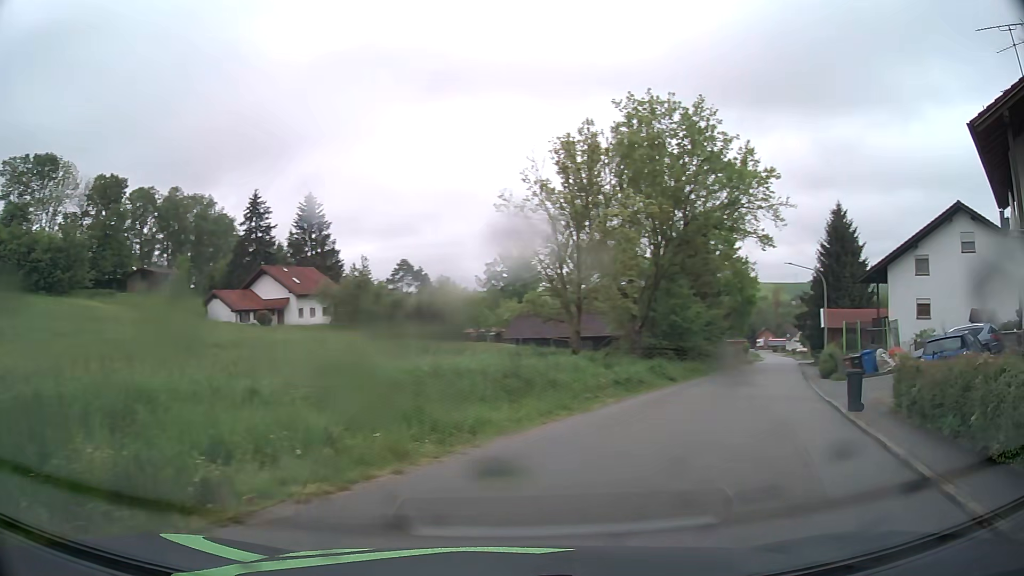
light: Day
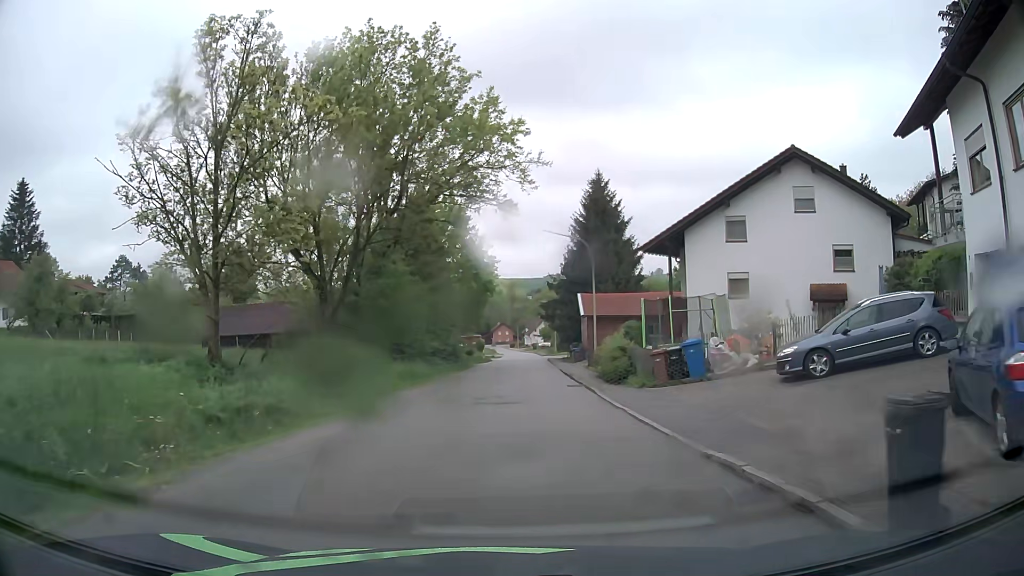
(+3.2, +11.8) m; +23°
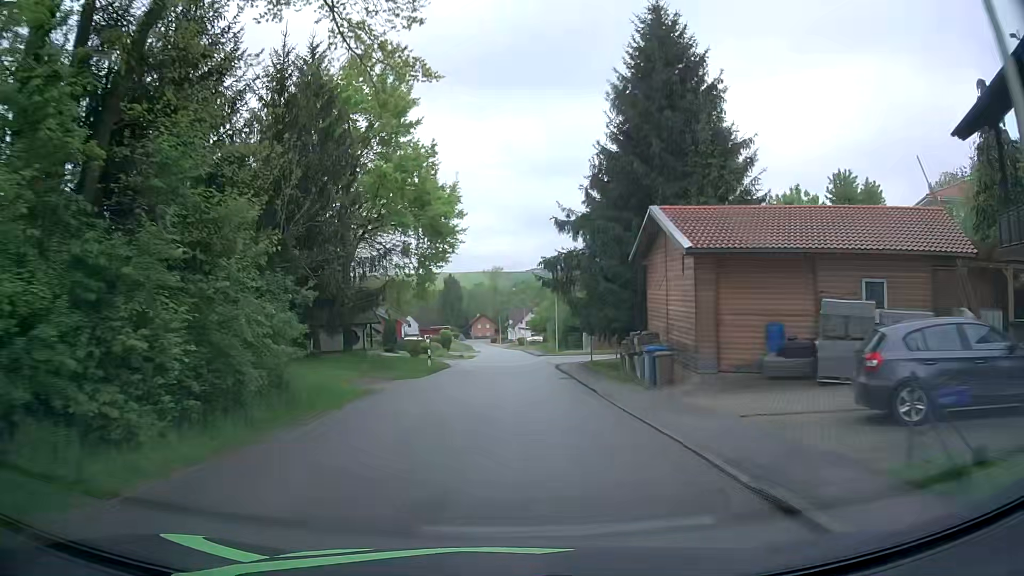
(+0.7, +32.5) m; +1°
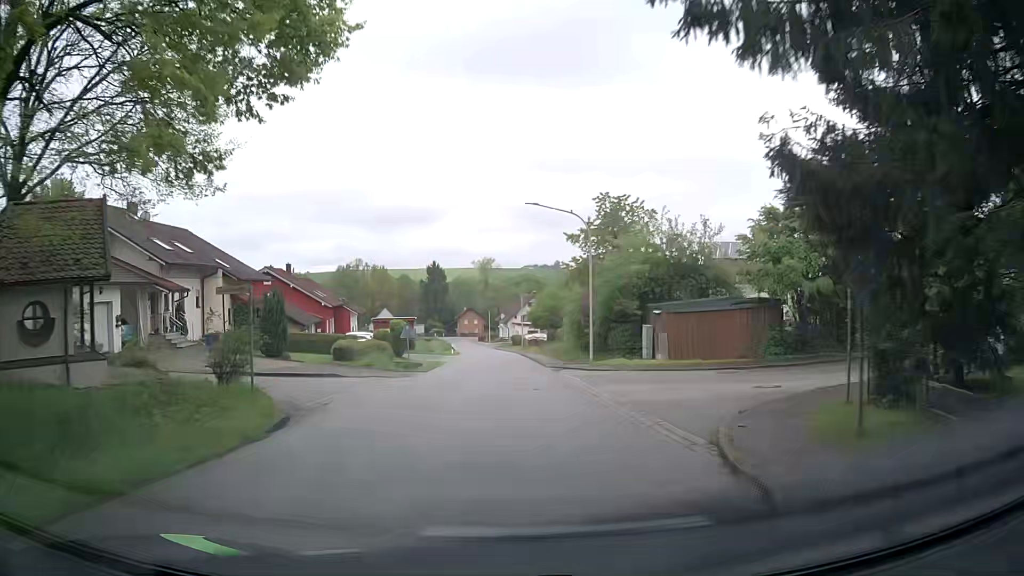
(+0.6, +28.7) m; +1°
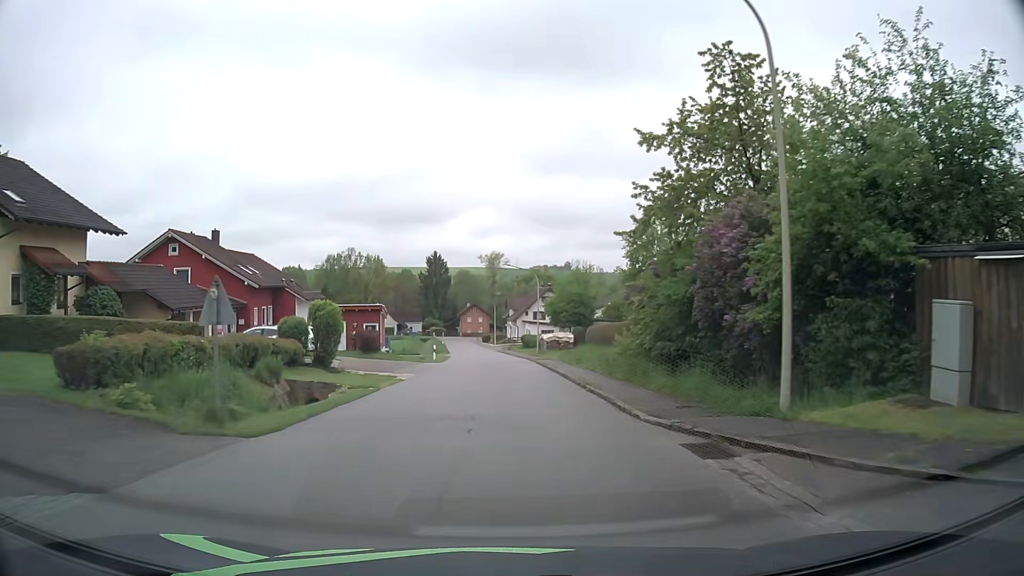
(0.0, +21.7) m; -1°
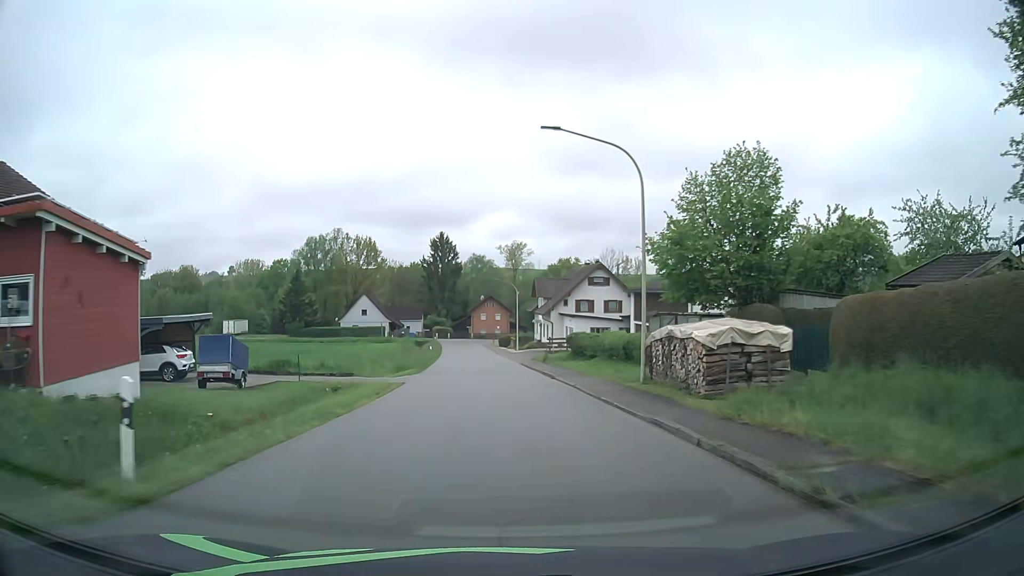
(-0.4, +36.9) m; -2°
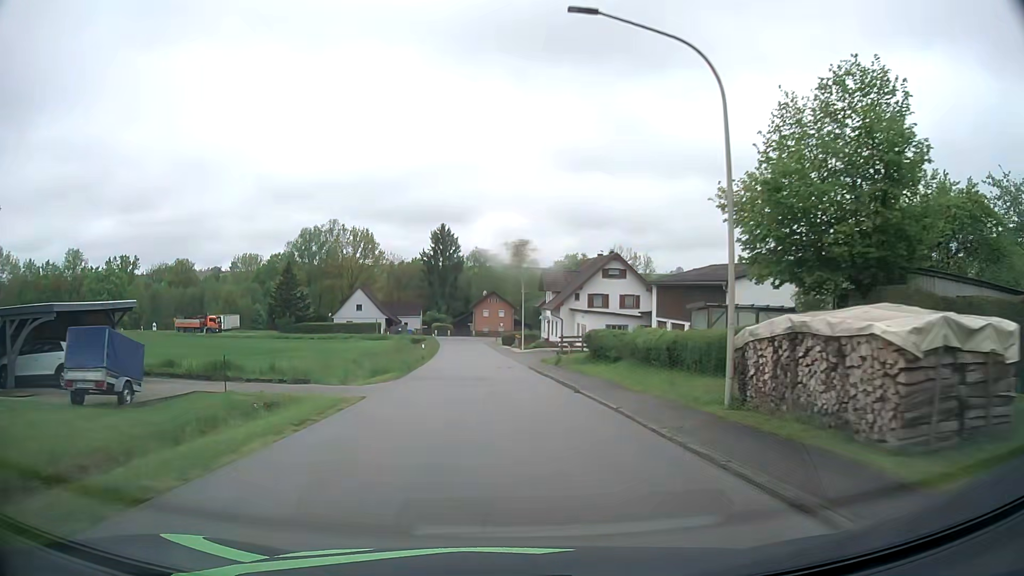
(0.0, +7.4) m; 0°
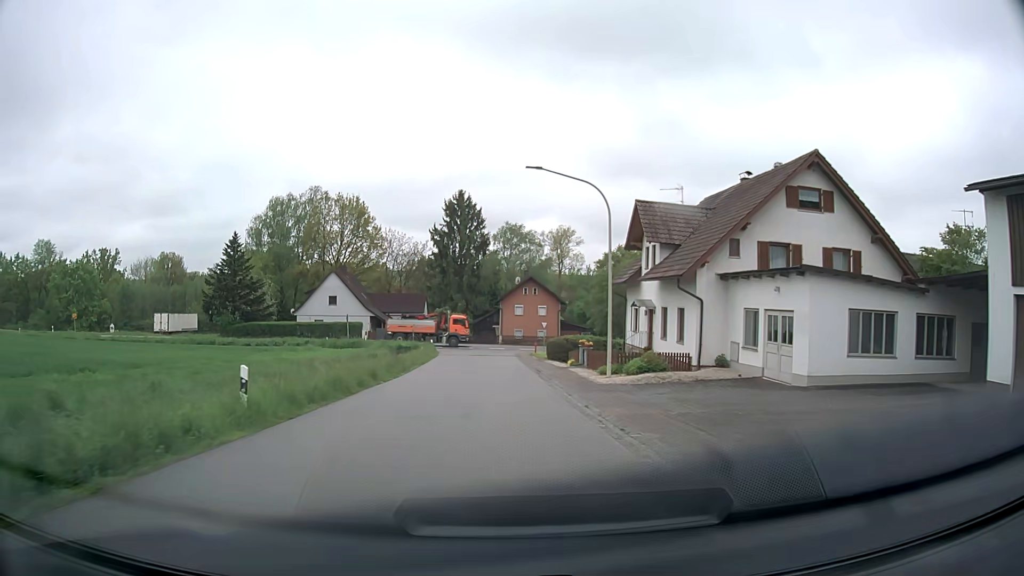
(-0.8, +37.2) m; -3°
